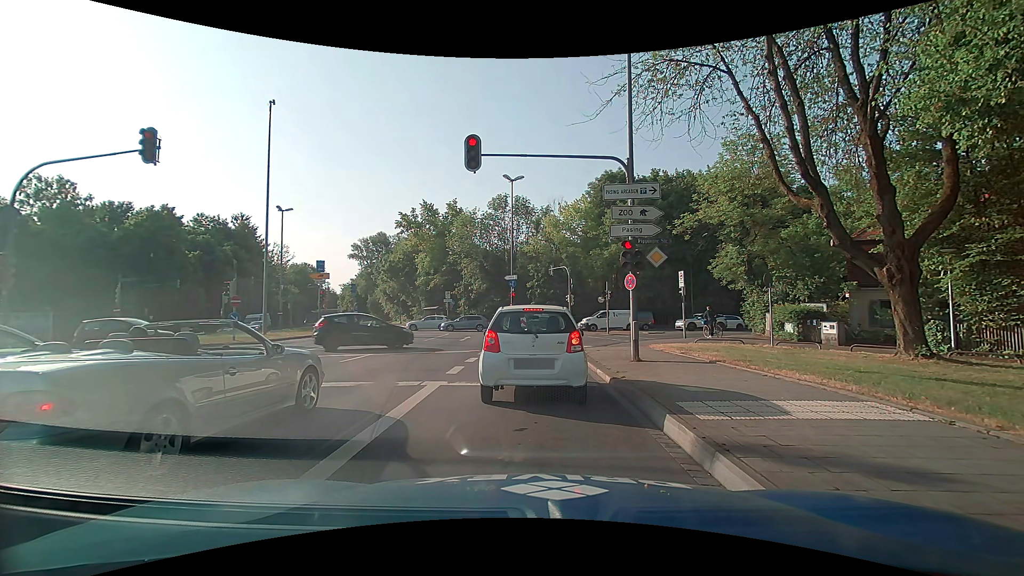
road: primary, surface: asphalt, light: Day
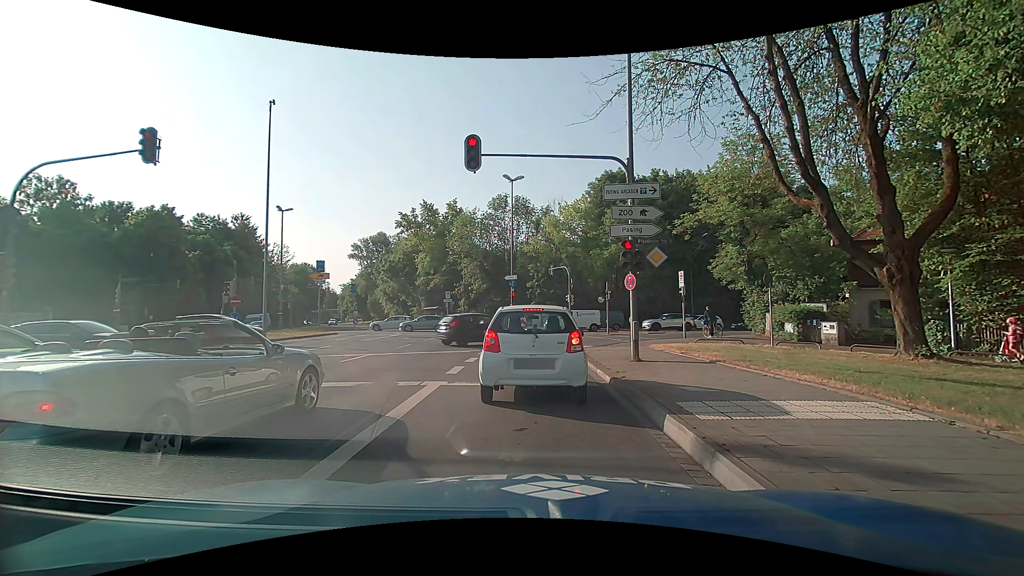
(0.0, 0.0) m; 0°
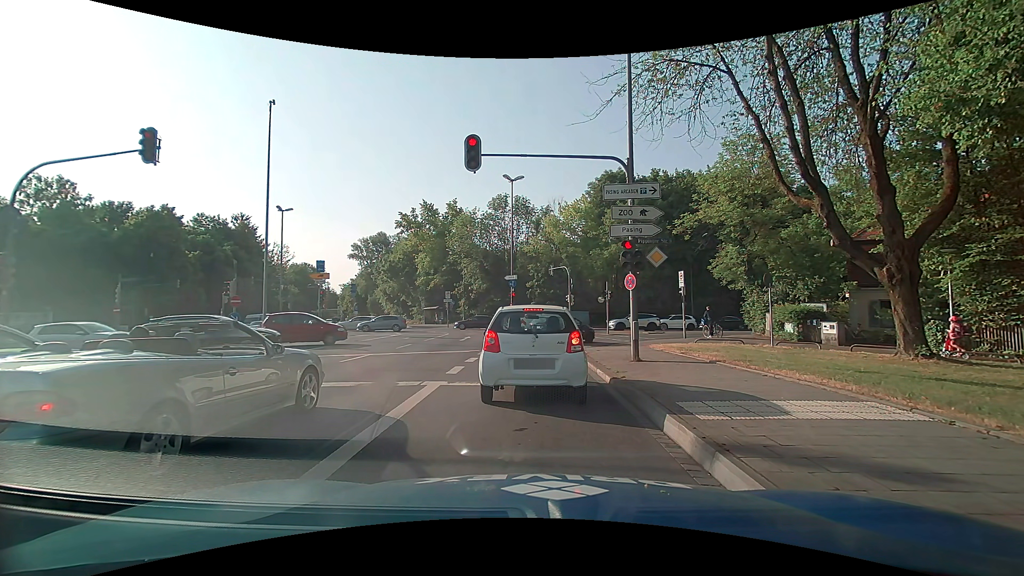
(0.0, 0.0) m; 0°
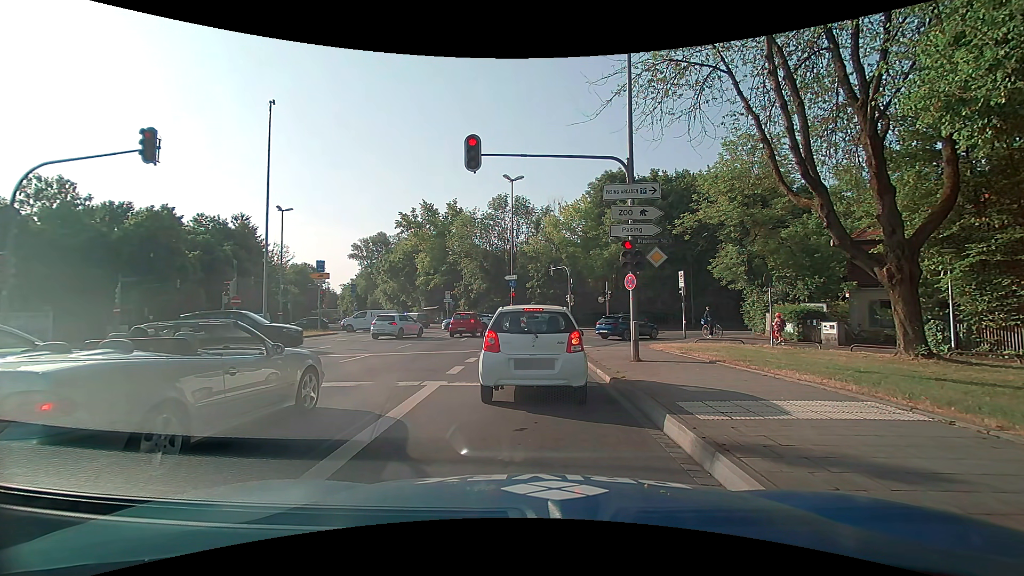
(0.0, 0.0) m; 0°
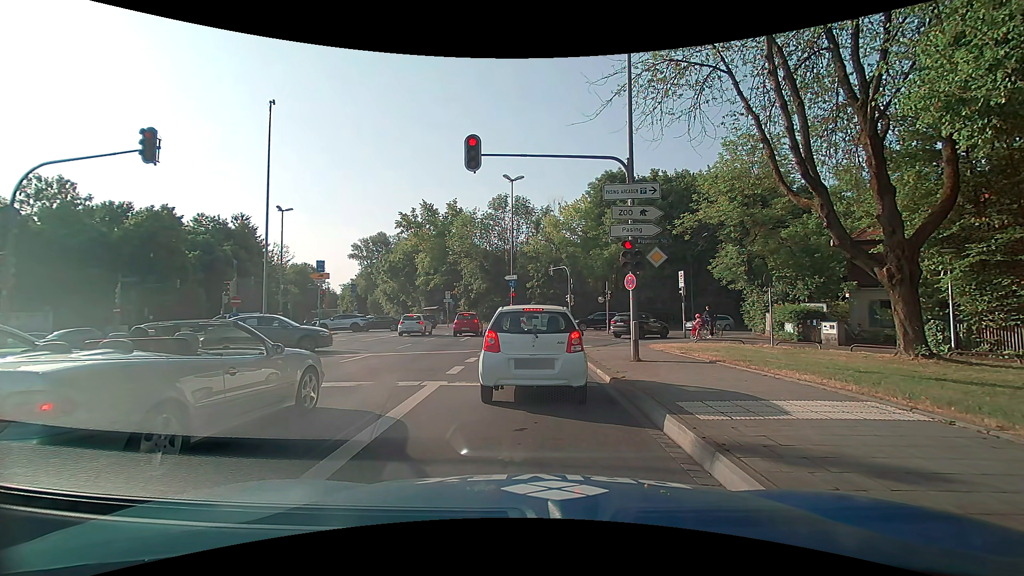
(0.0, 0.0) m; 0°
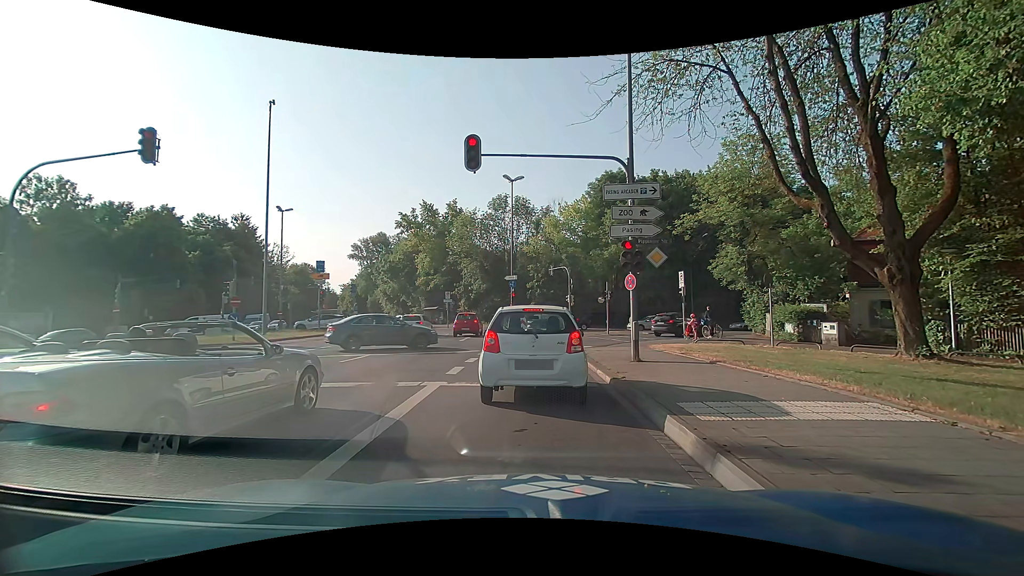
(0.0, 0.0) m; 0°
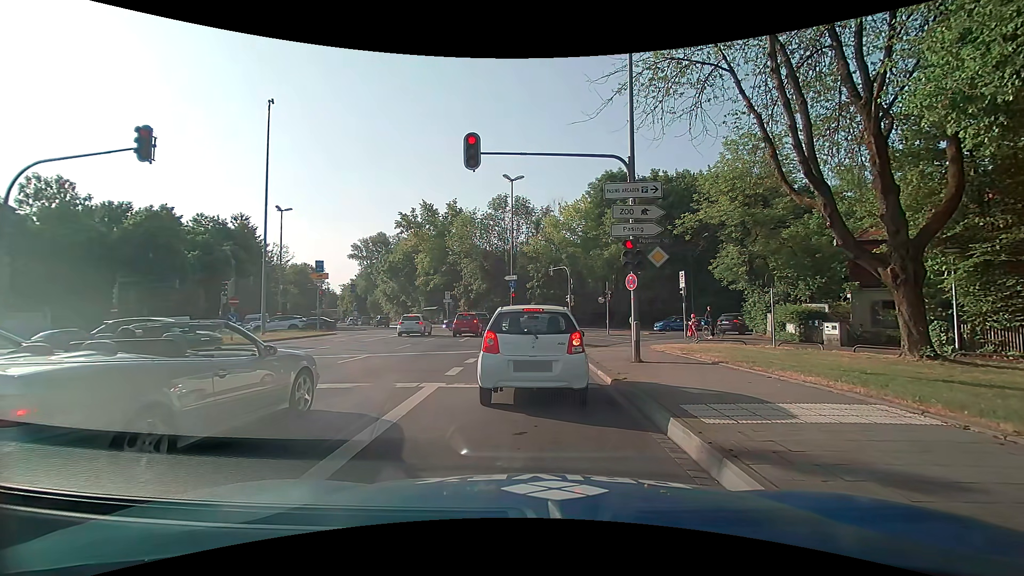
(0.0, +0.1) m; 0°
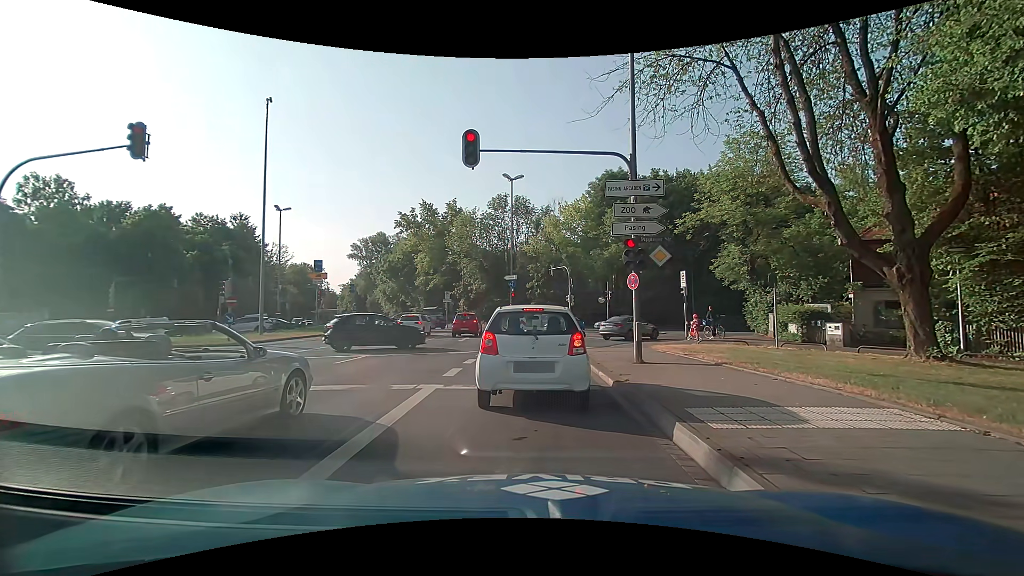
(0.0, +0.2) m; 0°
